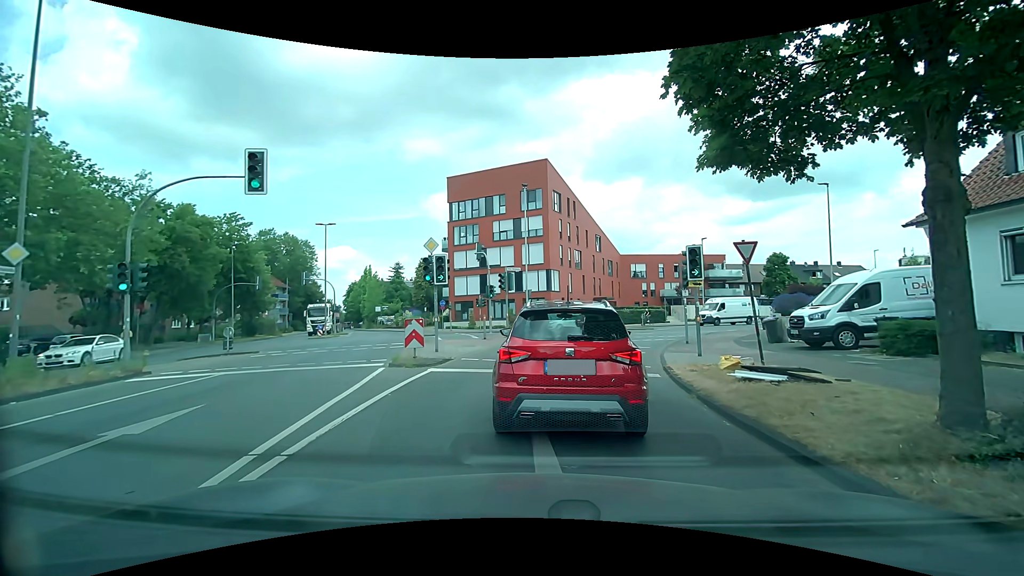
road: tertiary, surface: asphalt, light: Day
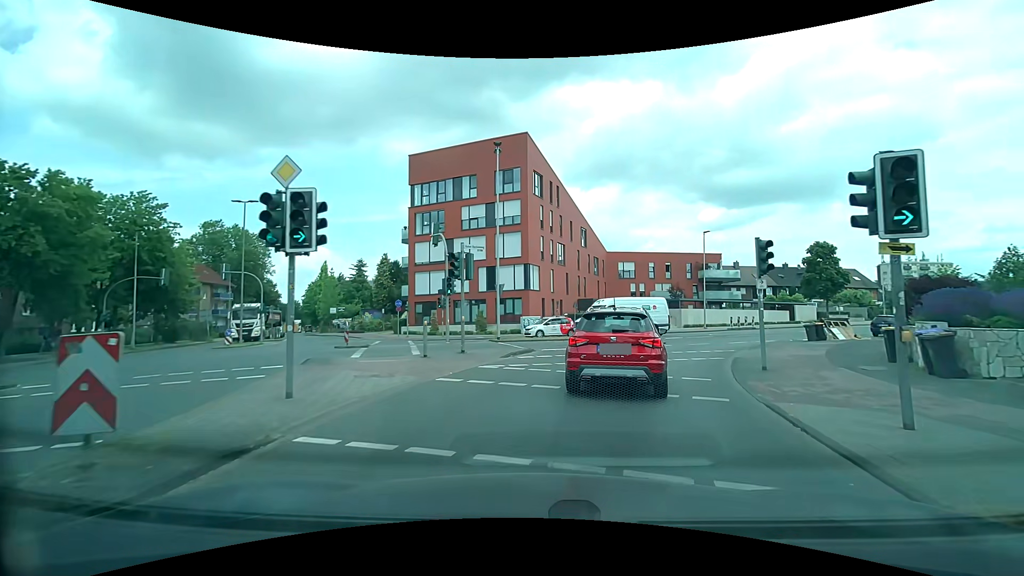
(-0.1, +9.8) m; +2°
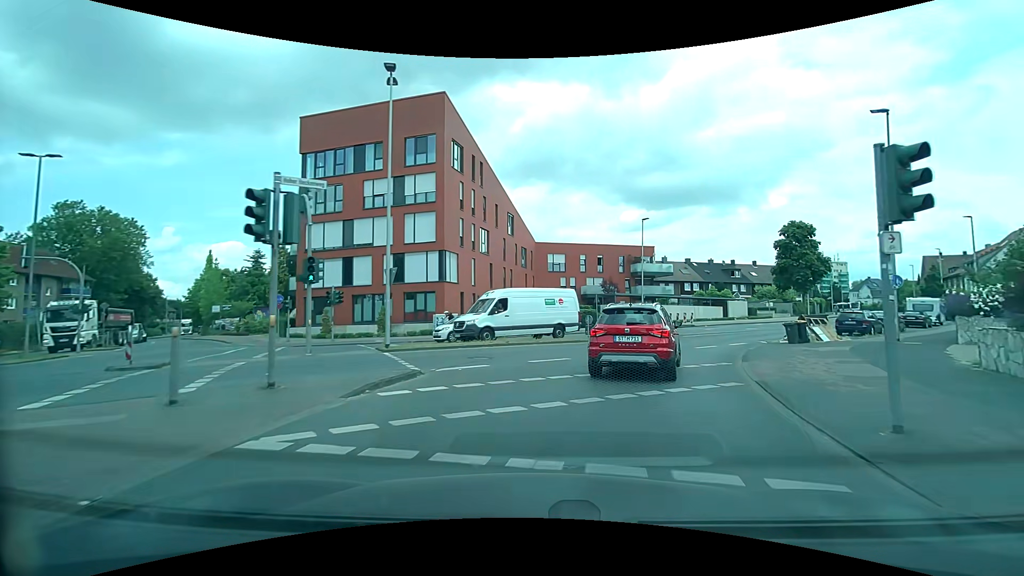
(+0.5, +7.7) m; +8°
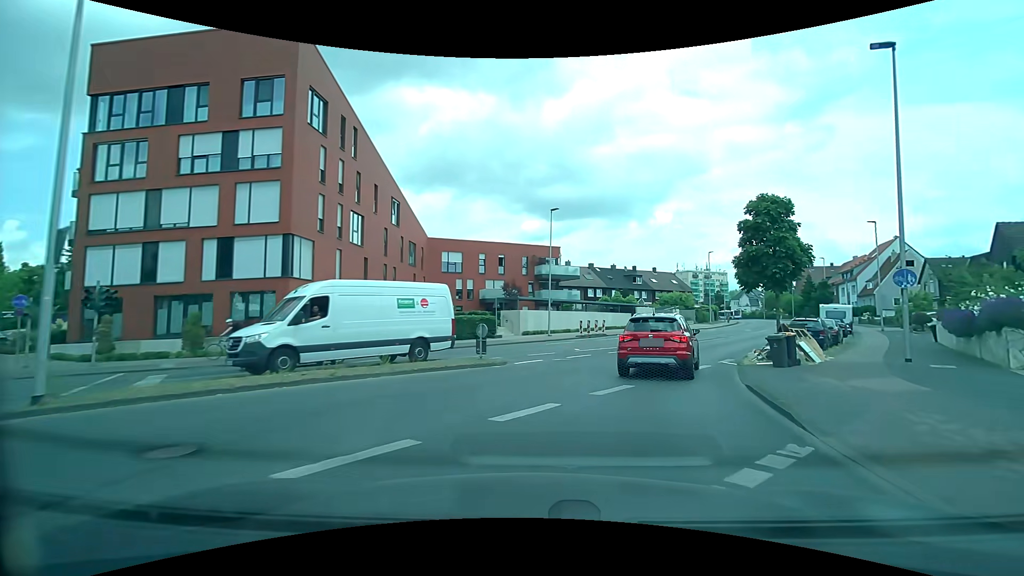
(+0.8, +8.9) m; +11°
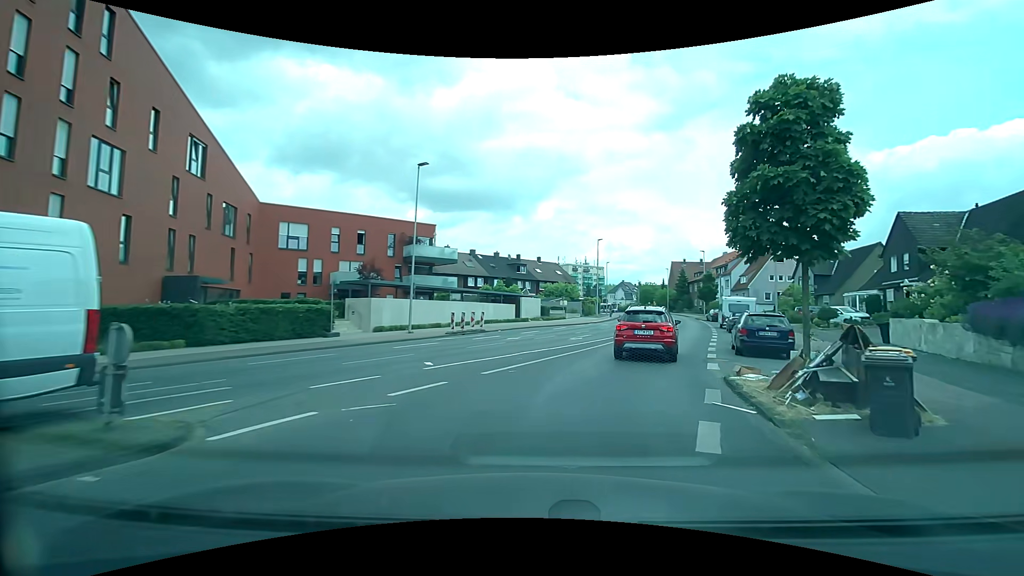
(+1.1, +9.8) m; +14°
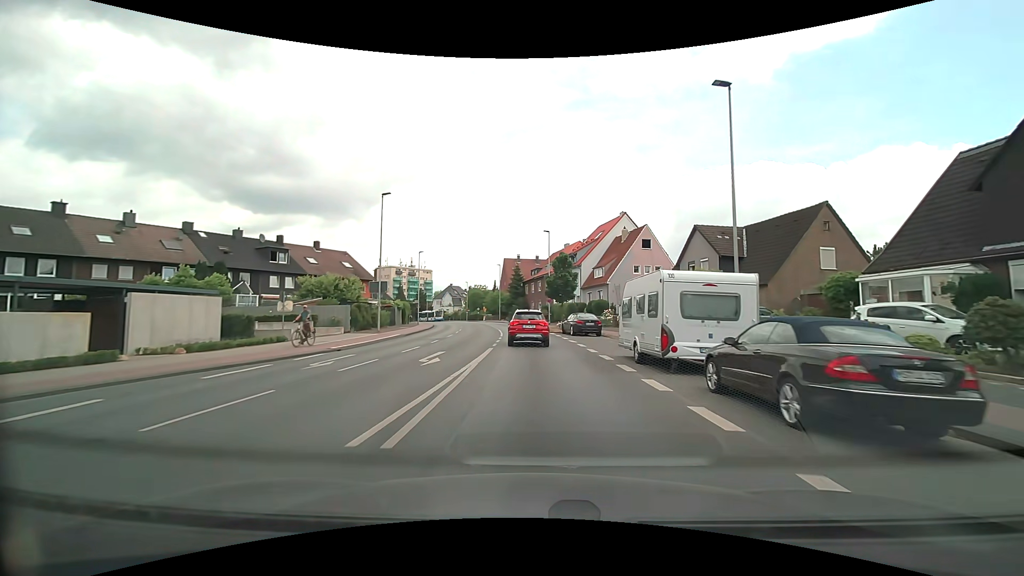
(+6.7, +28.5) m; +18°
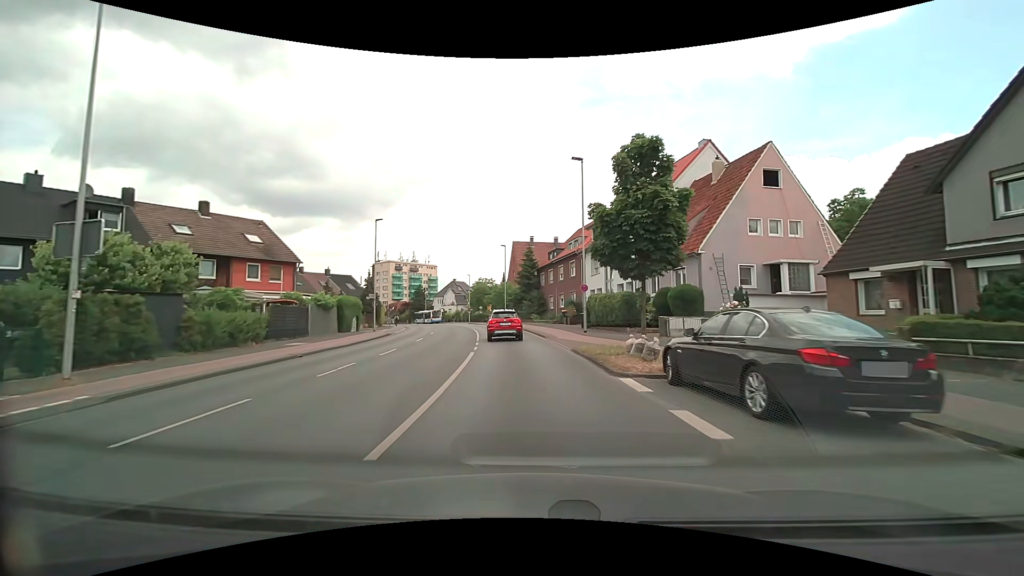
(-0.1, +25.4) m; -2°
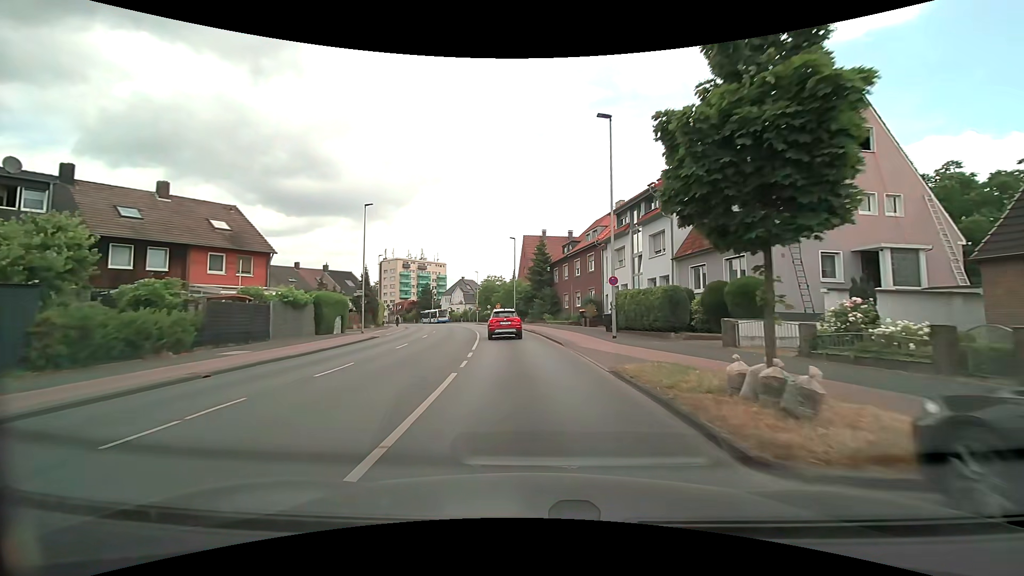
(-0.1, +6.3) m; -1°
